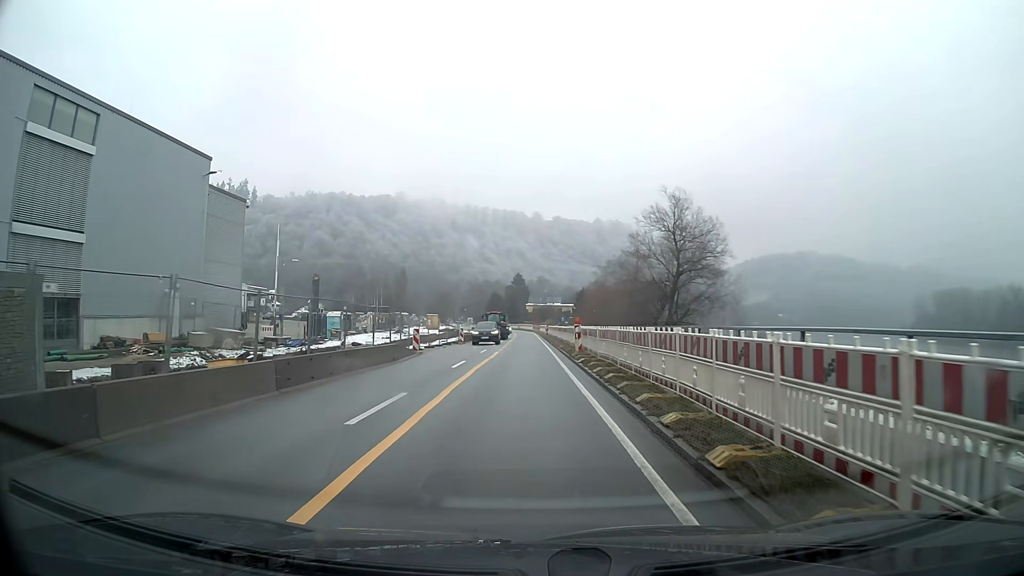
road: primary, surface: asphalt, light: Day
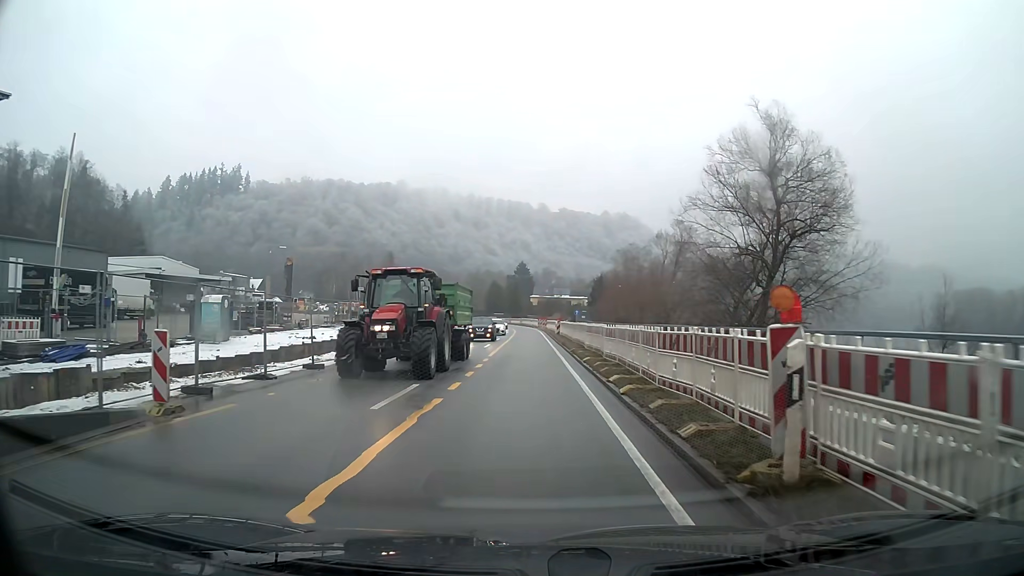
(-0.1, +22.6) m; 0°
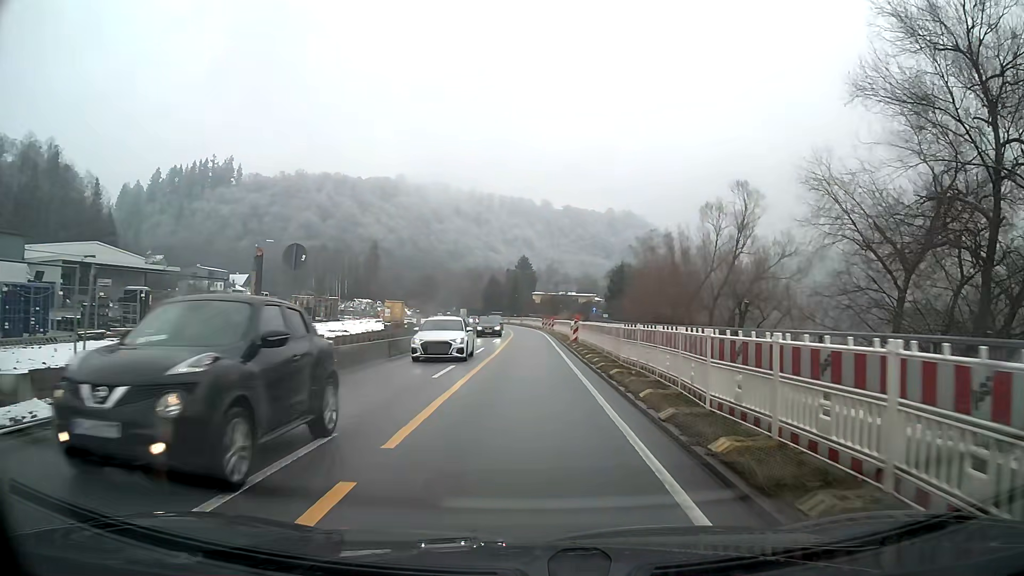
(-0.1, +18.3) m; 0°
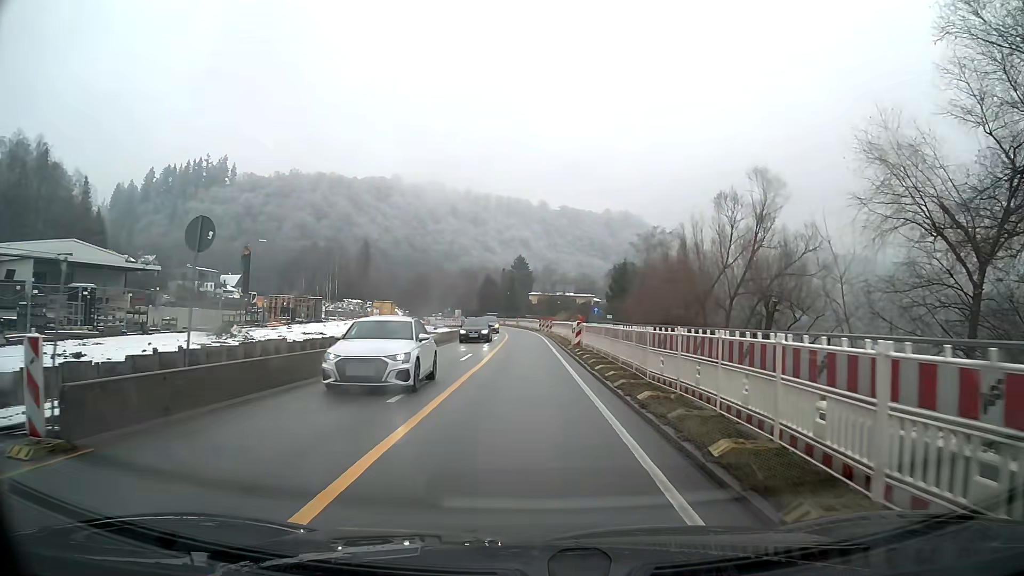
(0.0, +4.5) m; 0°
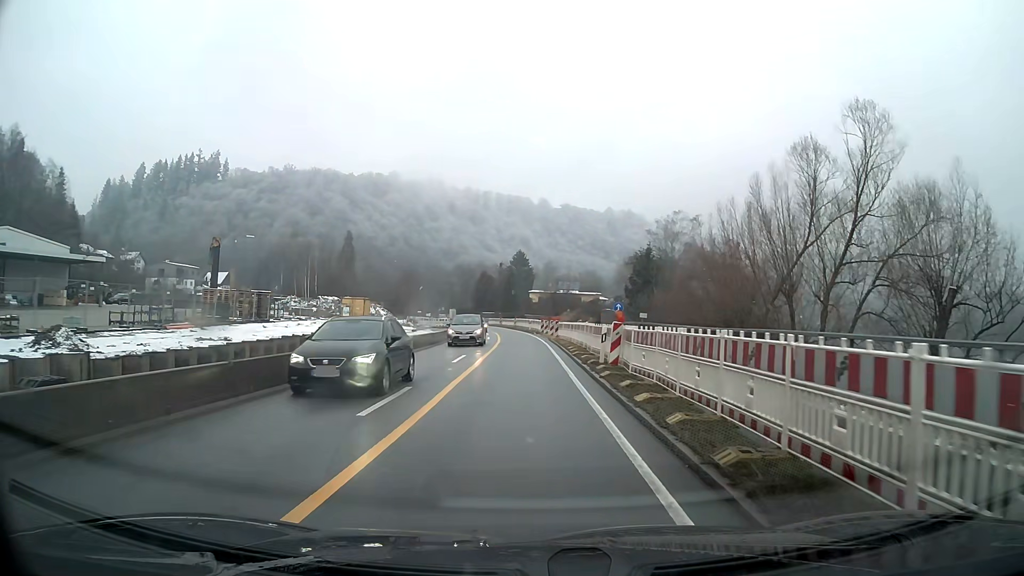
(0.0, +13.5) m; 0°
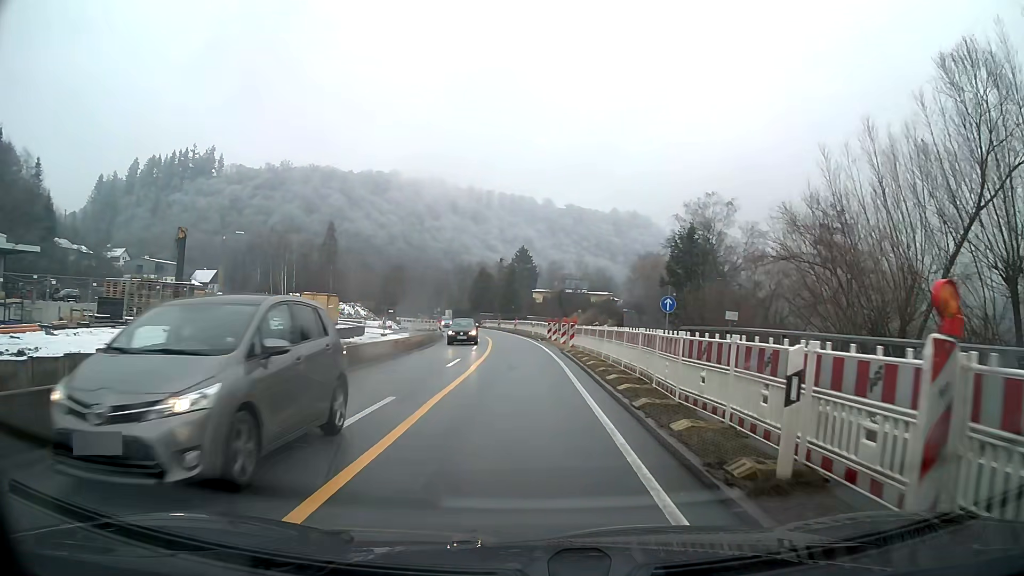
(0.0, +13.4) m; 0°
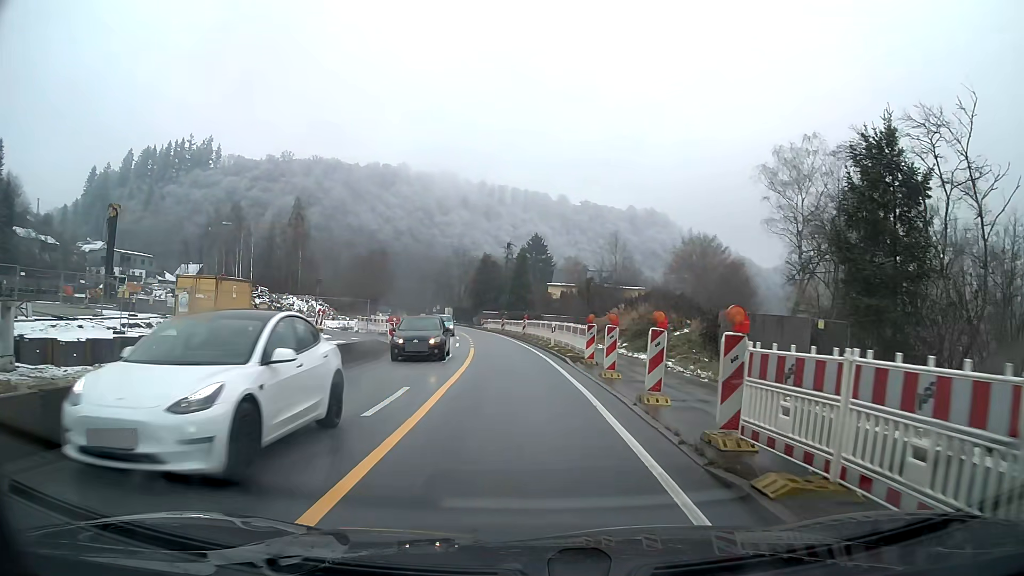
(-0.2, +22.3) m; -1°
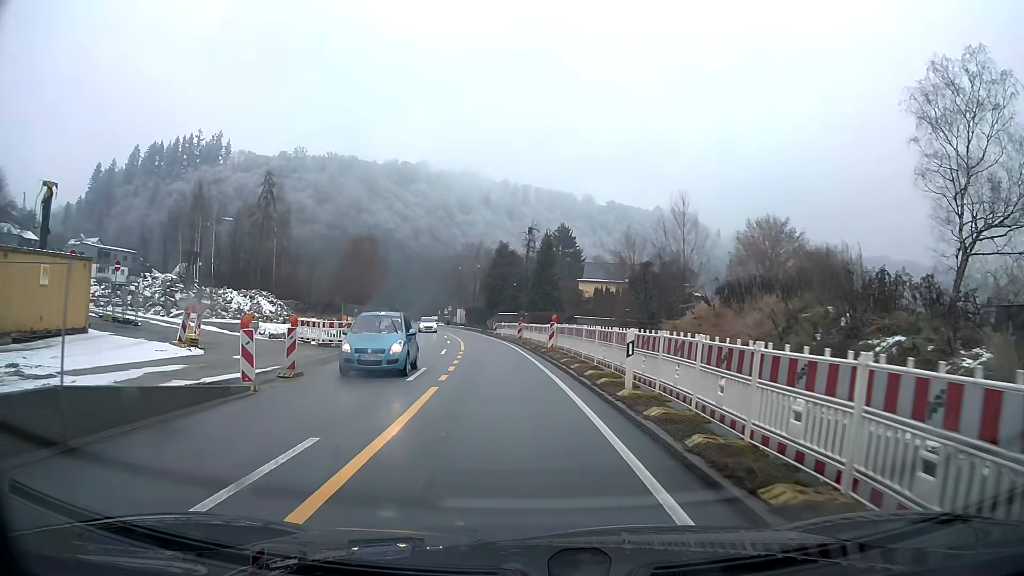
(-0.3, +17.8) m; -2°
(0, +10) (-1, +20) (-1, +30) (-2, +40) (-4, +50) (-5, +60) (-7, +70) (-9, +79) (-12, +89) (-14, +99) m
